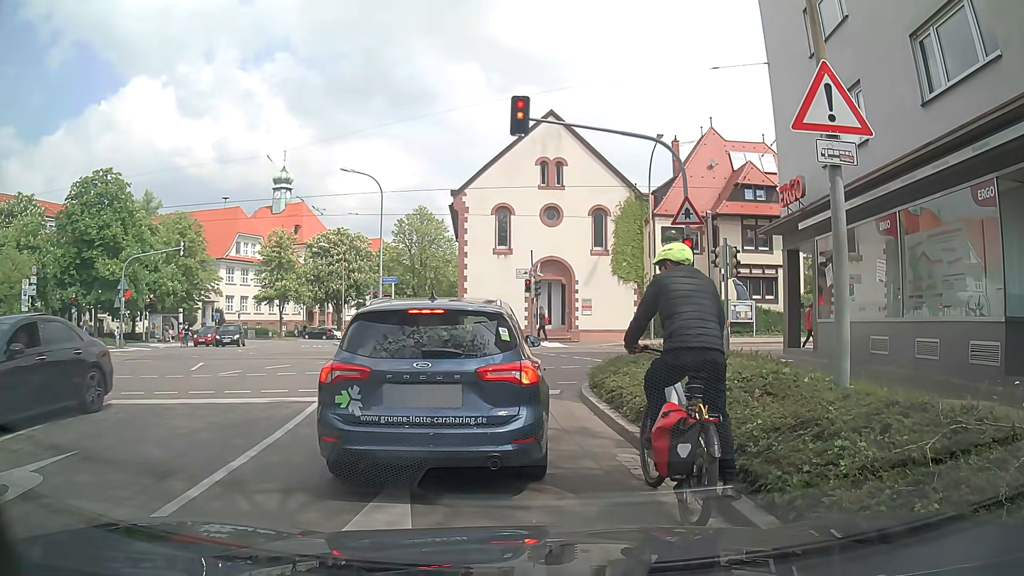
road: unclassified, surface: asphalt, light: Day
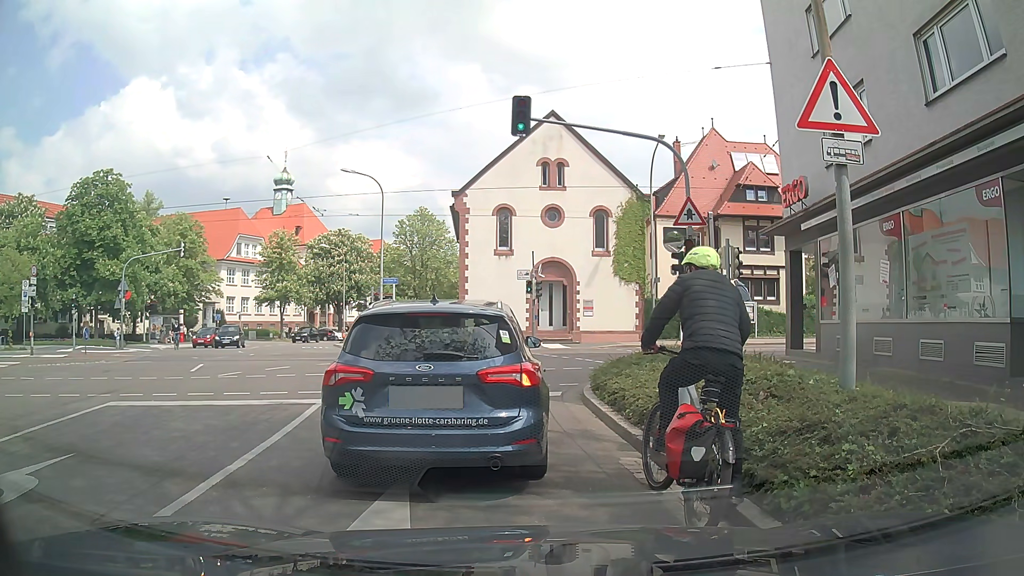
(0.0, +0.2) m; 0°
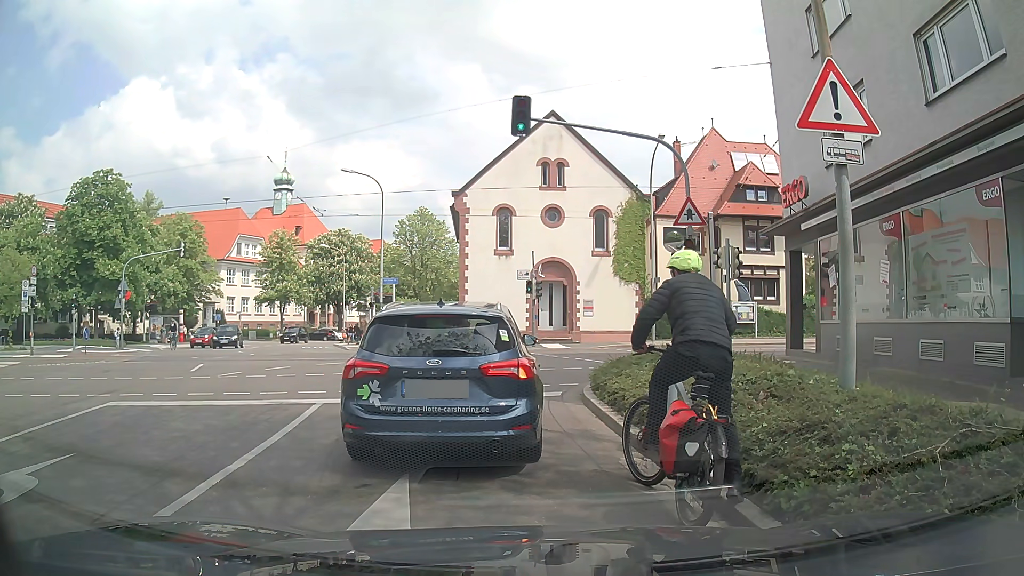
(0.0, 0.0) m; 0°
